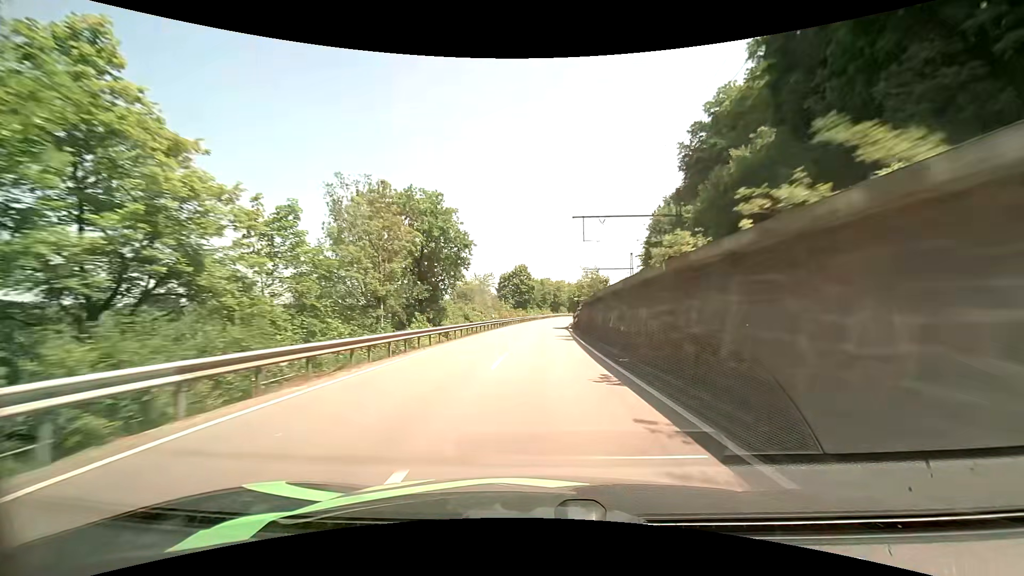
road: primary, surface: asphalt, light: Day
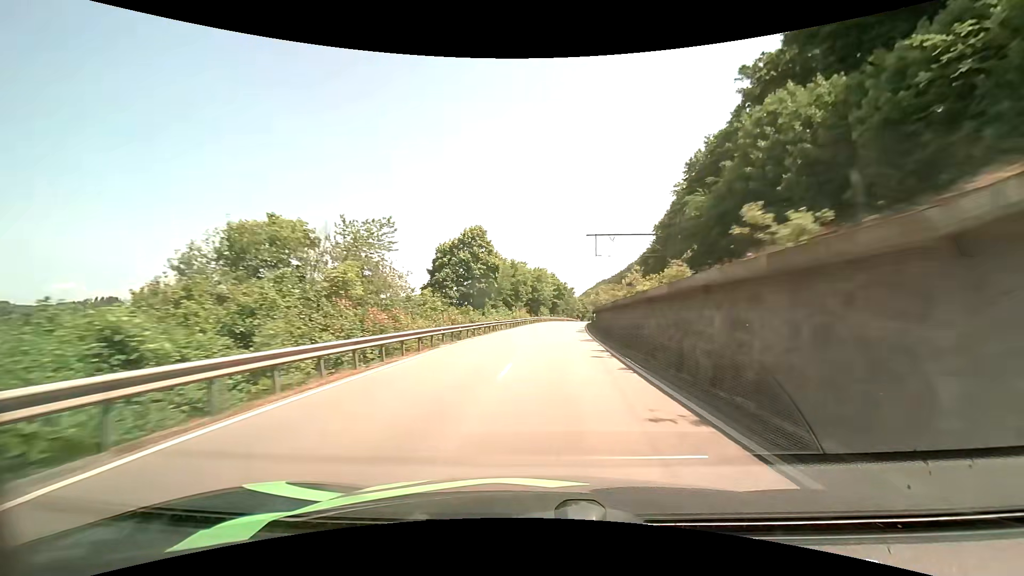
(+1.0, +49.4) m; +3°
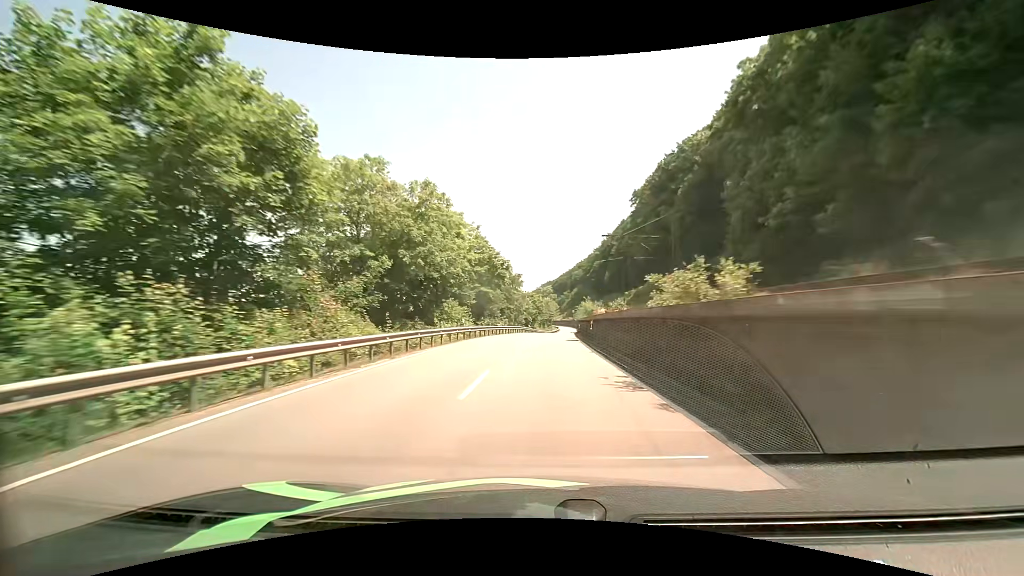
(+3.7, +61.6) m; +6°
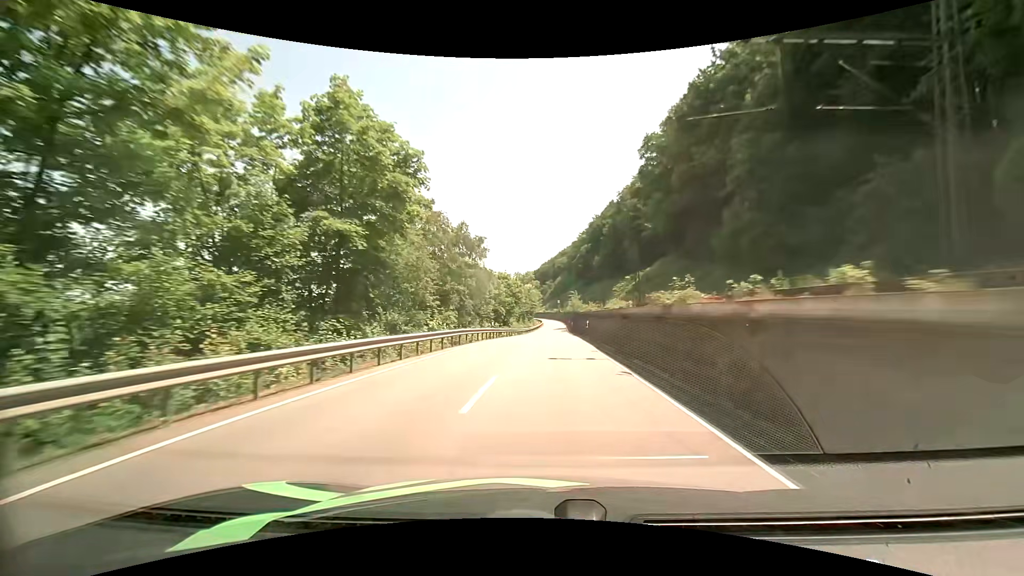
(+0.8, +36.9) m; +2°
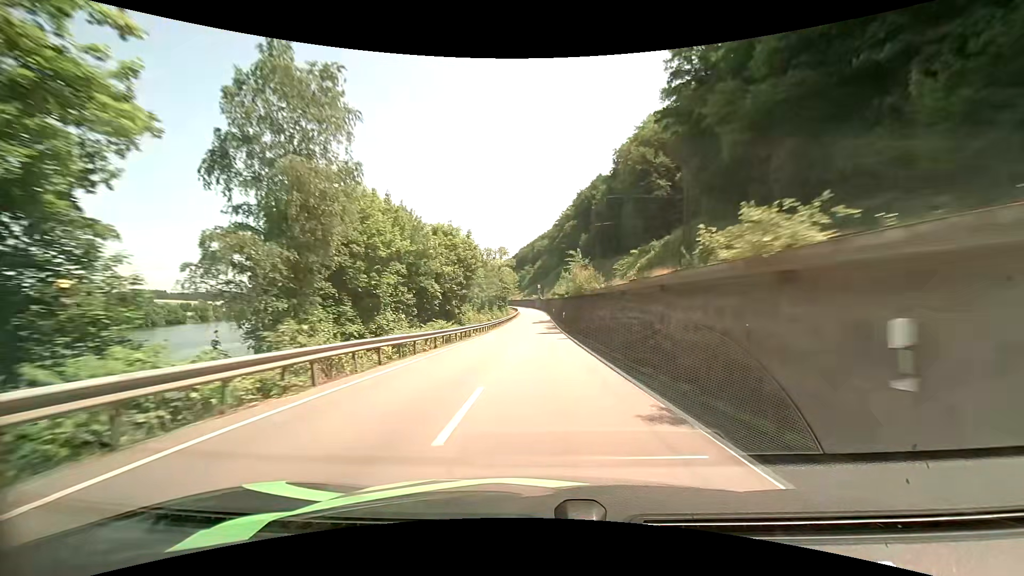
(+0.9, +36.9) m; +2°
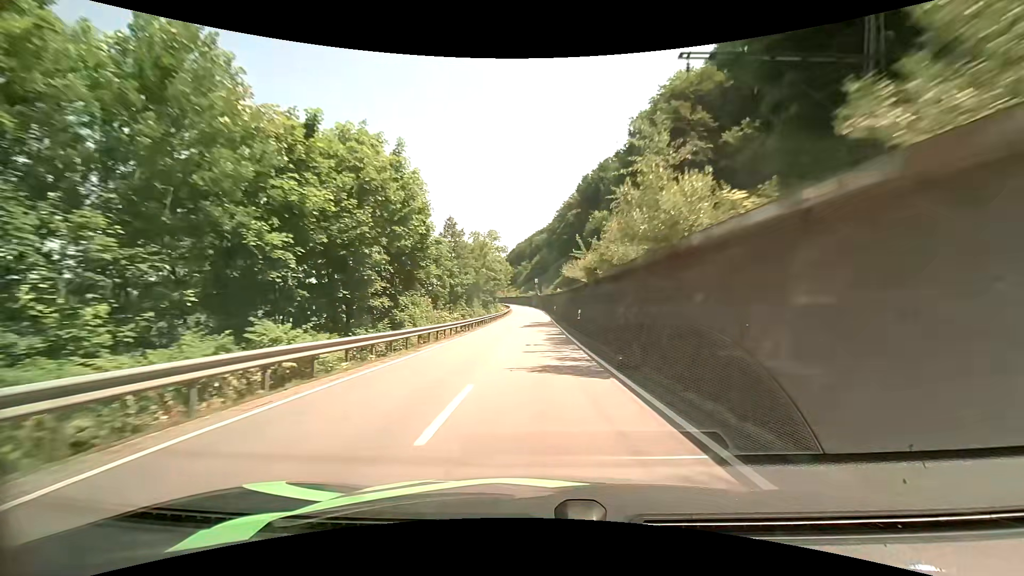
(+0.2, +24.5) m; +1°
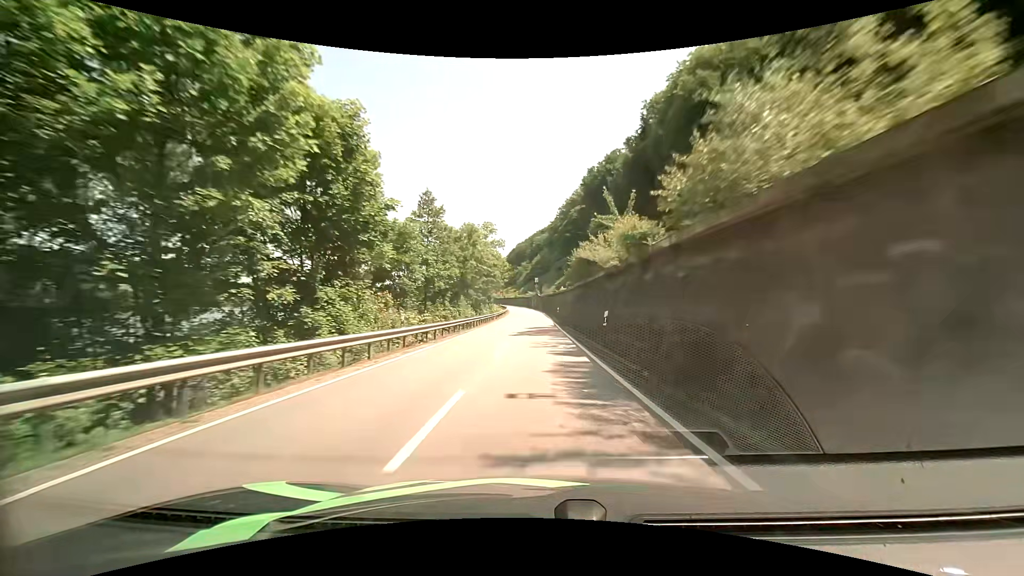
(0.0, +12.2) m; 0°
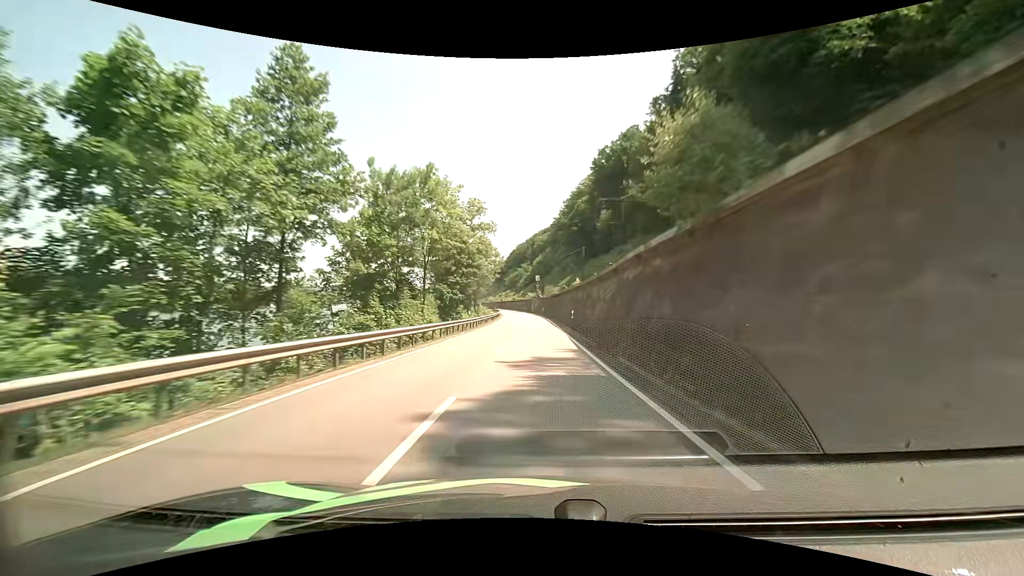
(0.0, +24.4) m; 0°
(0, +10) (0, +20) (0, +30) (0, +40) (0, +50) (0, +60) (-1, +70) (-1, +80) (-2, +90) (-2, +100) m
